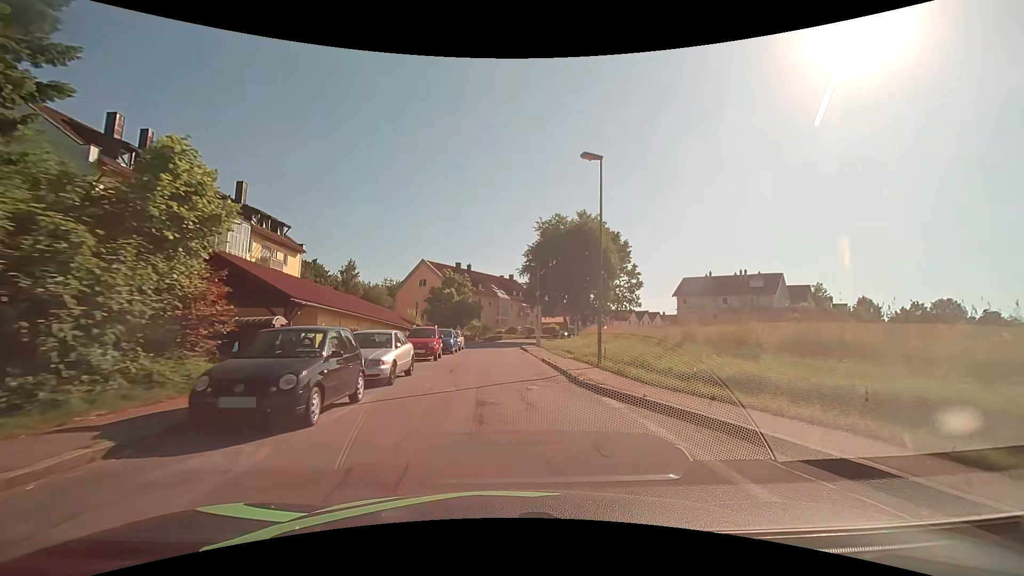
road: unclassified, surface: asphalt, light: Day
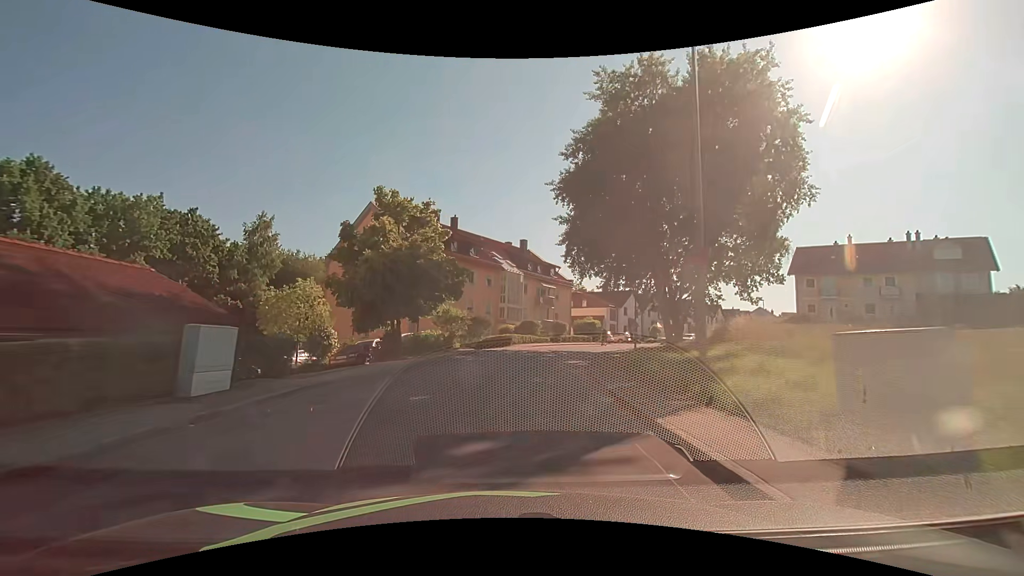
(-0.8, +37.1) m; -1°
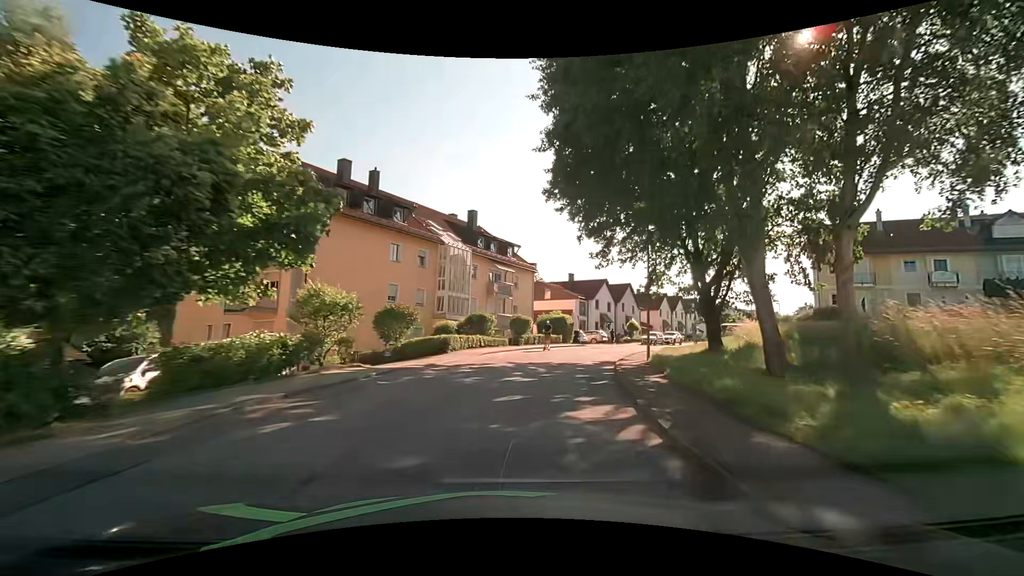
(+0.7, +15.0) m; +6°
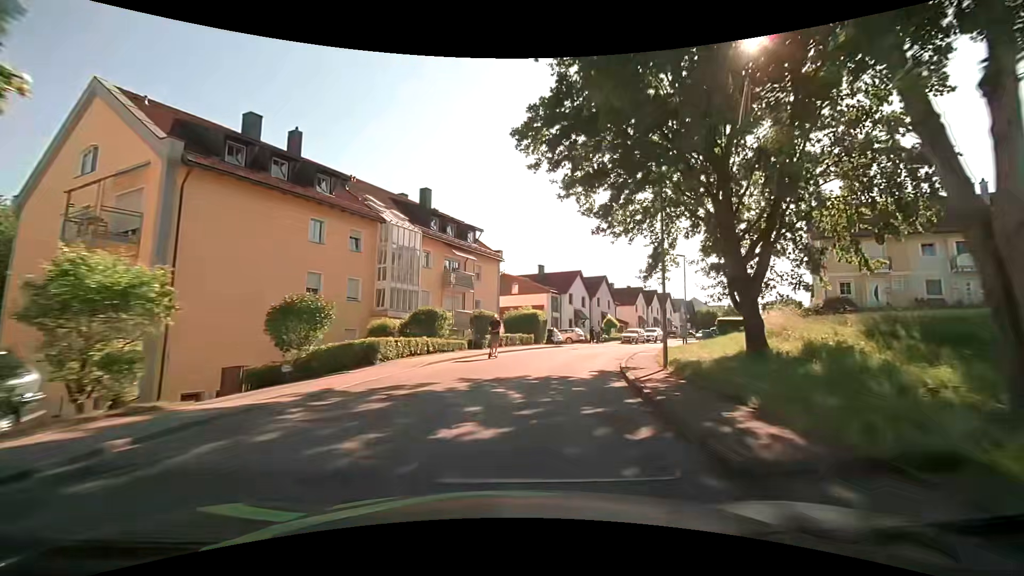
(+0.2, +7.5) m; +3°
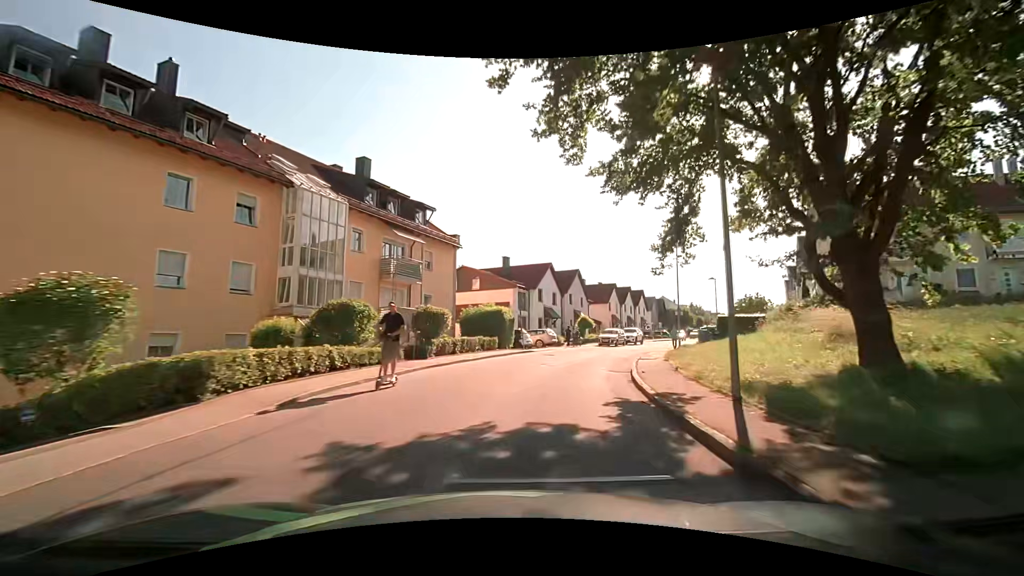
(+0.3, +7.6) m; +4°
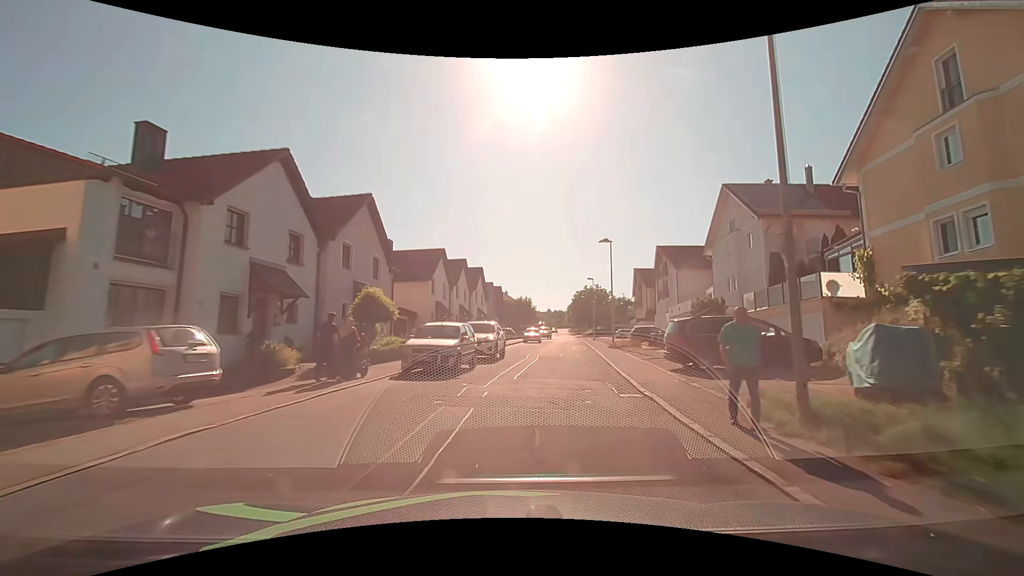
(+5.5, +29.5) m; +21°
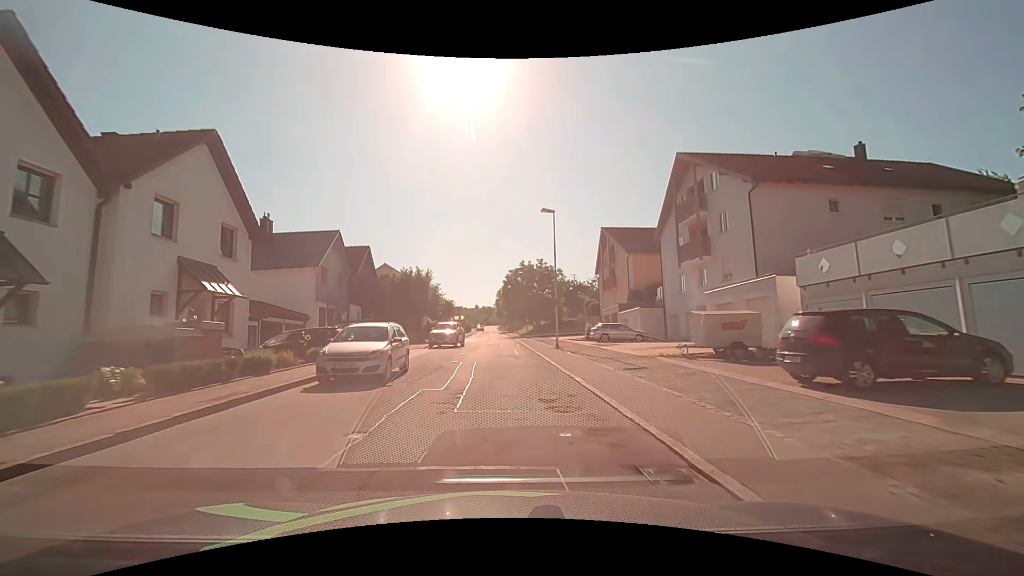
(+4.4, +37.3) m; +9°
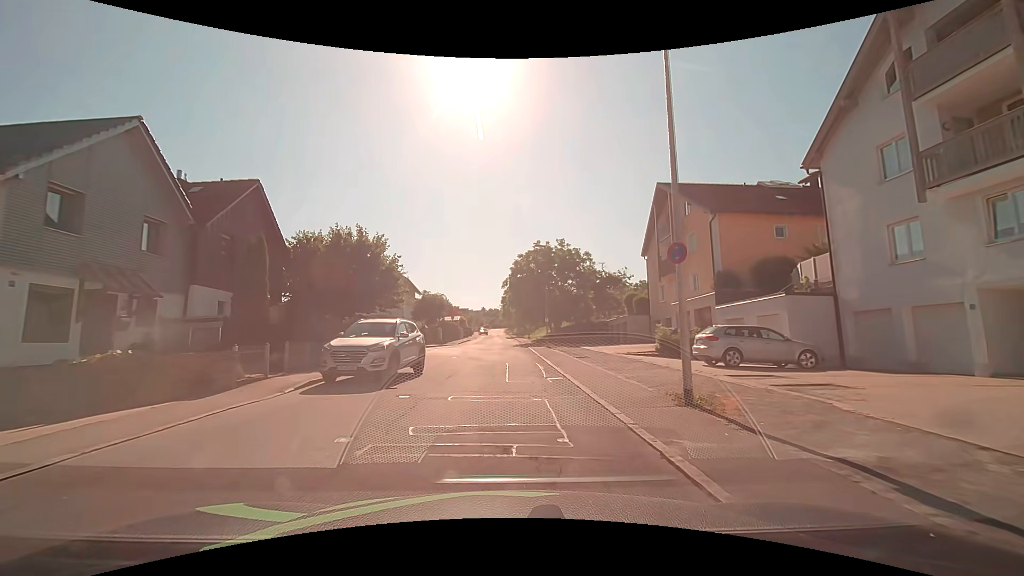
(-0.2, +19.5) m; -1°
(0, +10) (0, +20) (0, +30) (-2, +39) (-12, +40) (-22, +38) (-31, +34) (-40, +29) (-48, +23) (-55, +16) m
